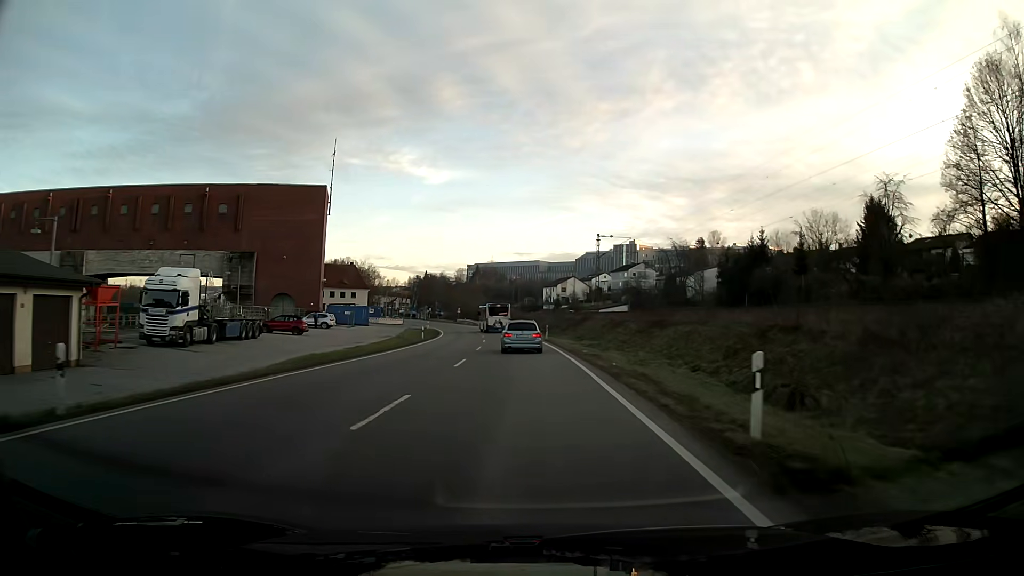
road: primary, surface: asphalt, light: Day
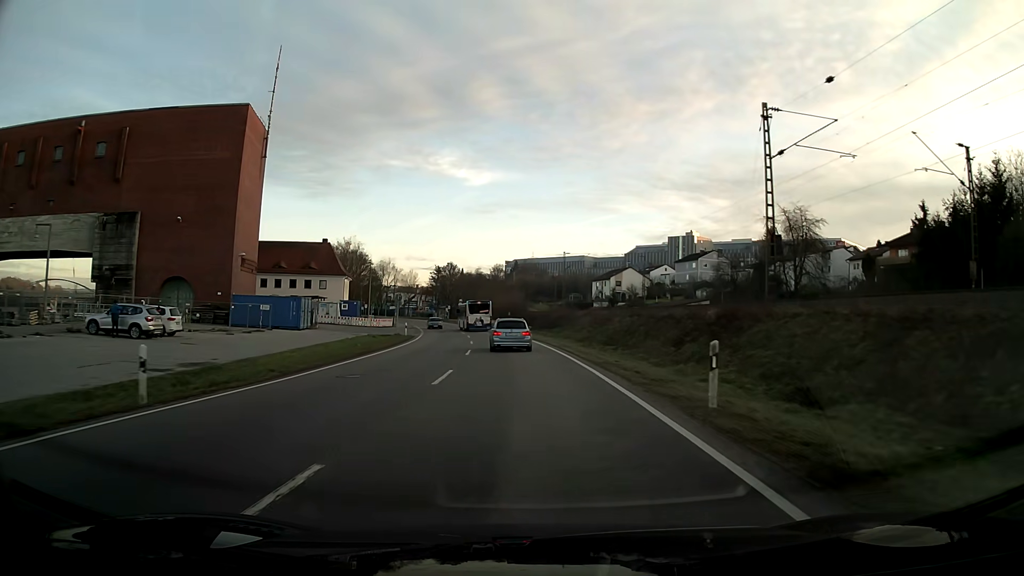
(-1.2, +42.2) m; -4°
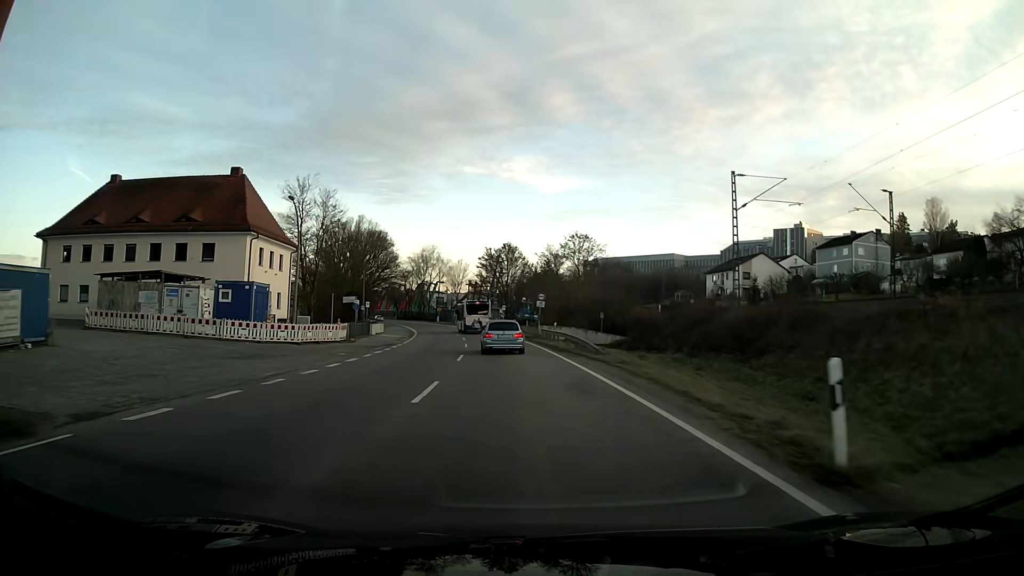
(-2.9, +51.0) m; -6°
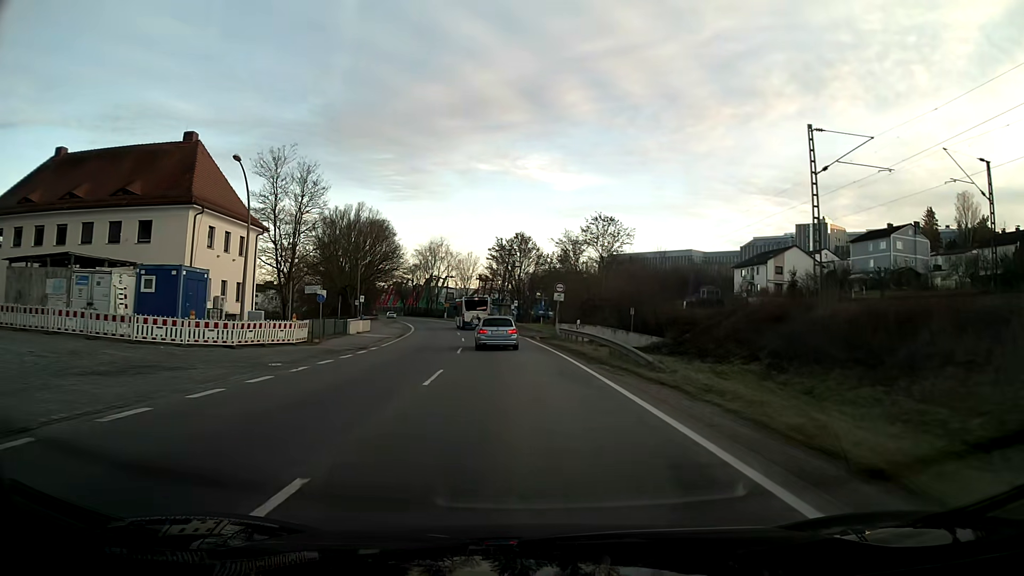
(-0.1, +9.7) m; -1°
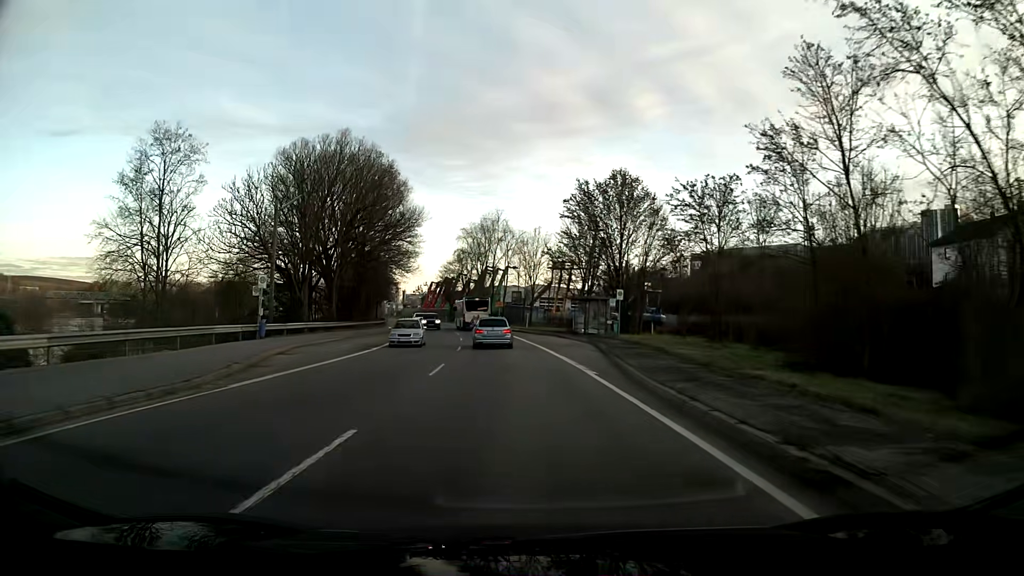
(-2.6, +45.5) m; -6°
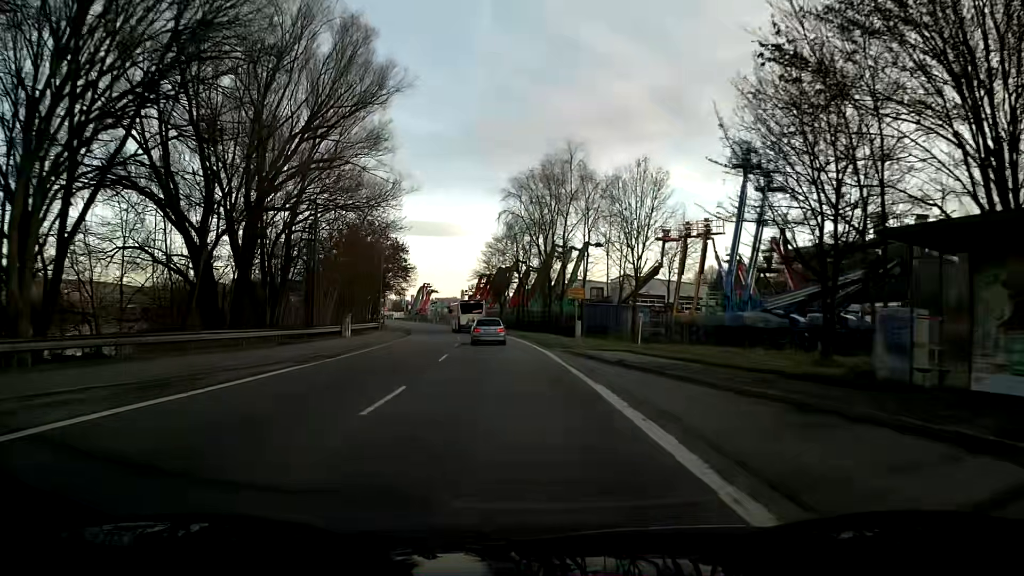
(-2.3, +43.1) m; -6°
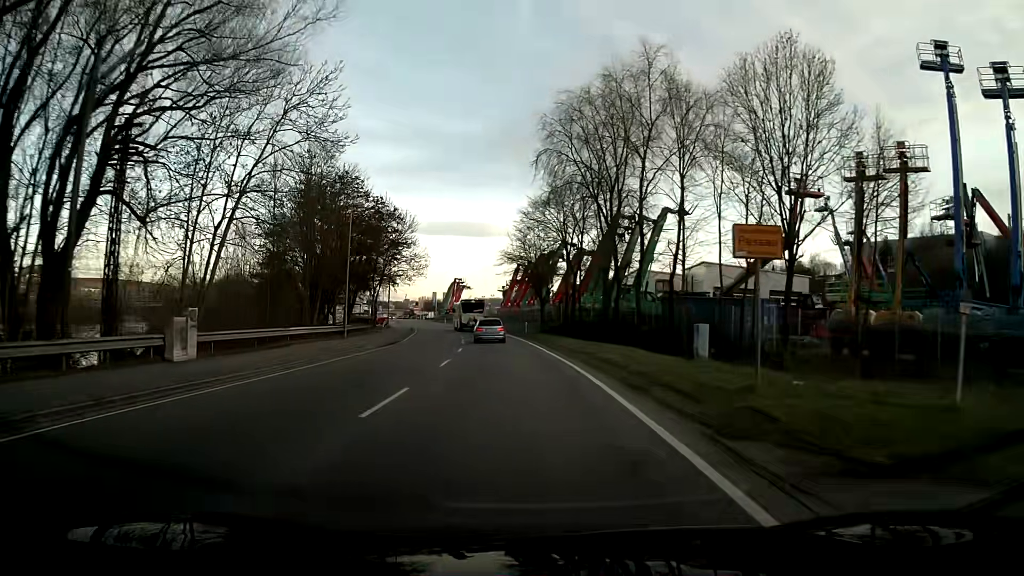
(-0.8, +24.2) m; -4°
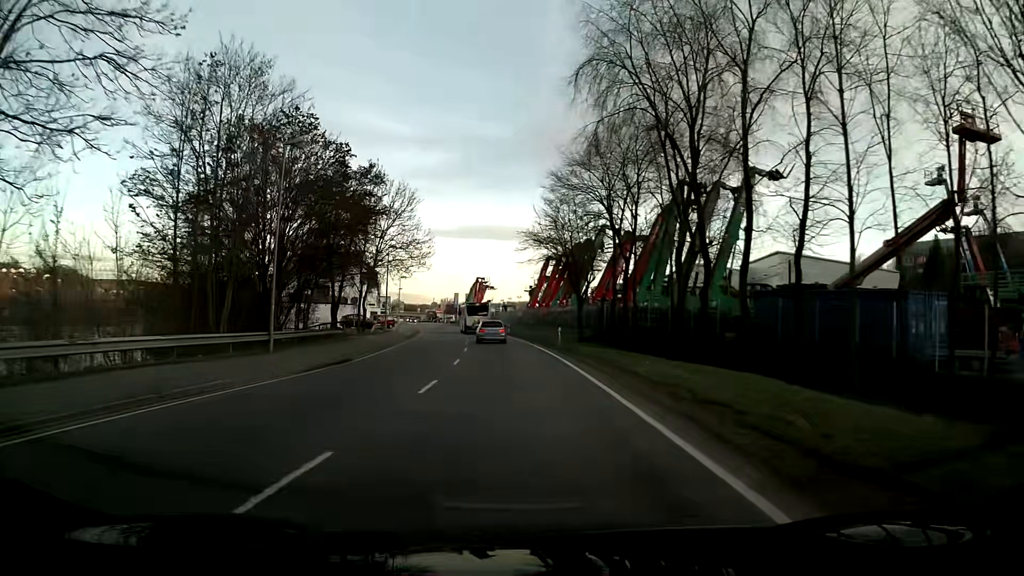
(-0.3, +15.5) m; -2°
(0, +10) (0, +20) (-1, +30) (-2, +40) (-3, +50) (-4, +60) (-5, +70) (-7, +80) (-9, +89) (-11, +99) m
